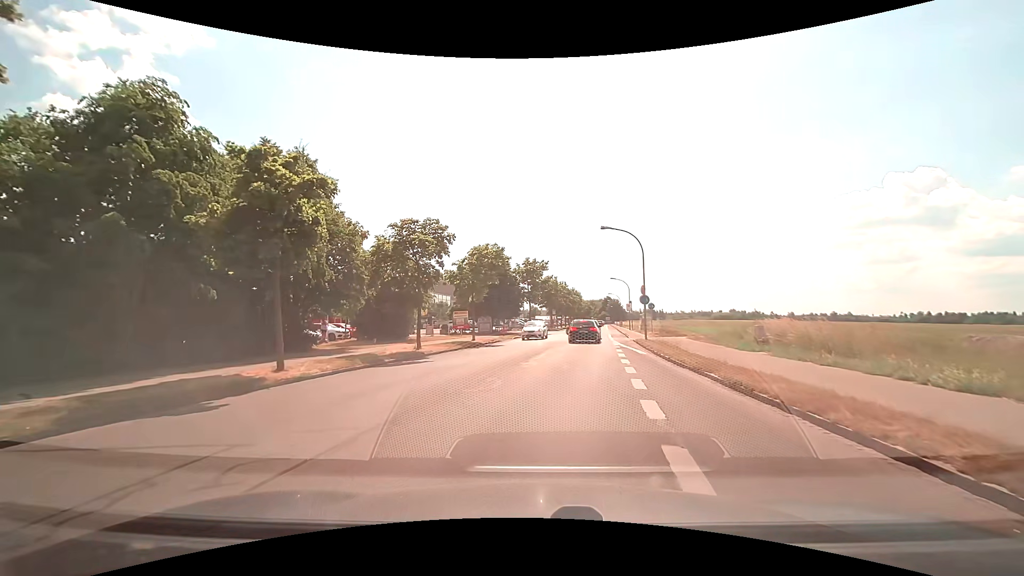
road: tertiary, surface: asphalt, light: Day
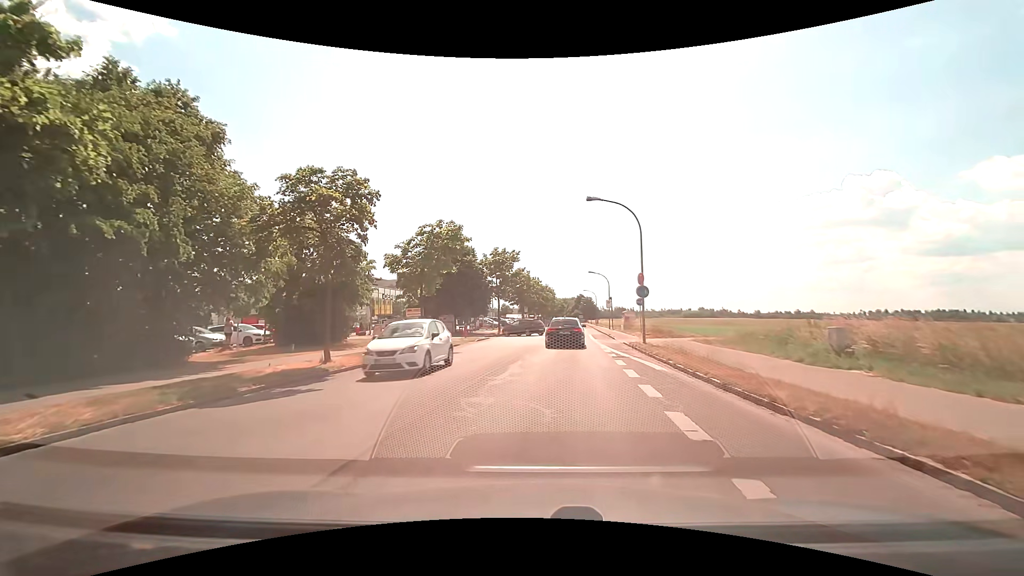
(+0.2, +7.3) m; +3°
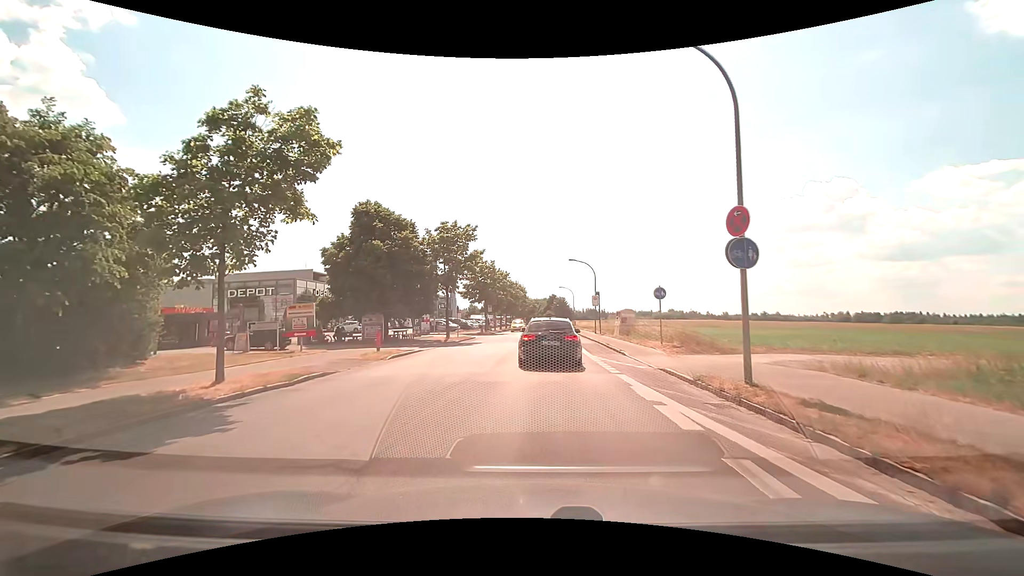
(+0.6, +14.3) m; +3°
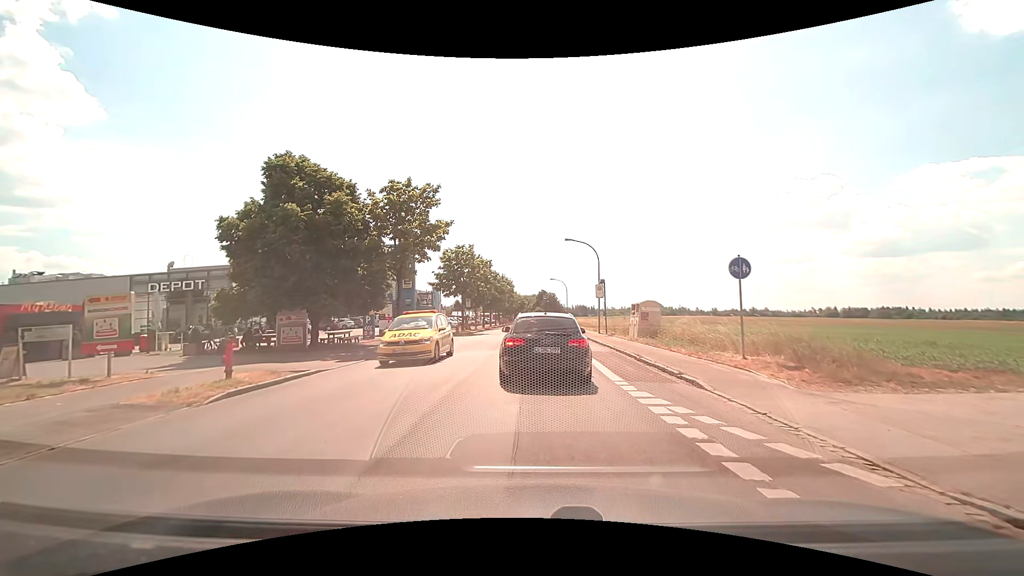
(+0.2, +10.3) m; +1°
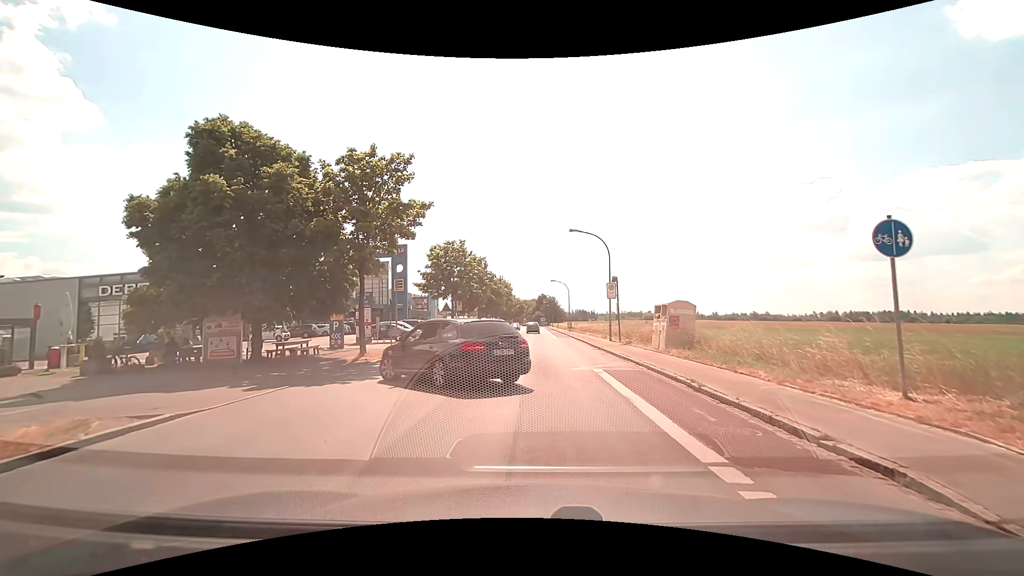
(+0.1, +5.7) m; +1°
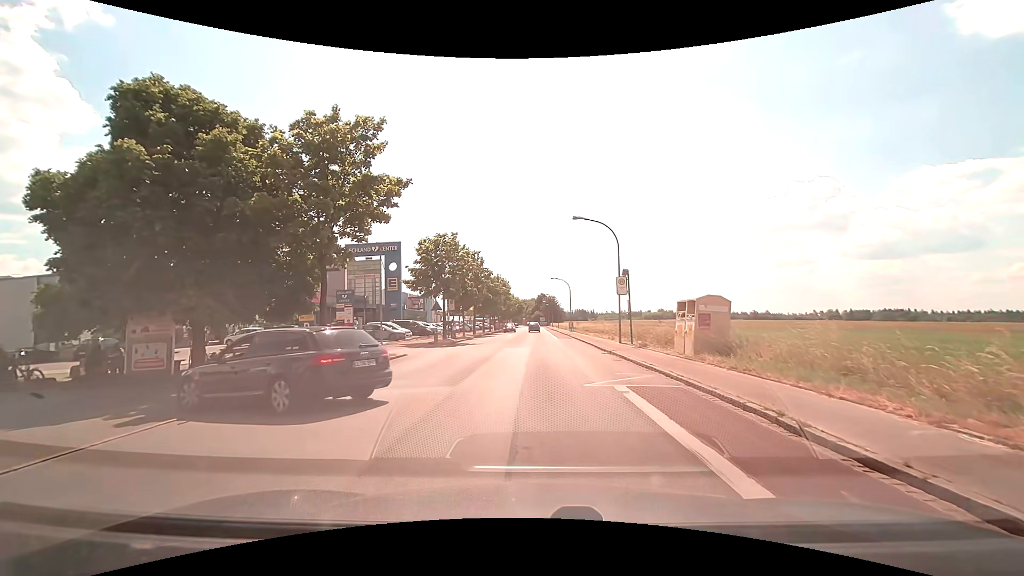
(0.0, +4.0) m; 0°
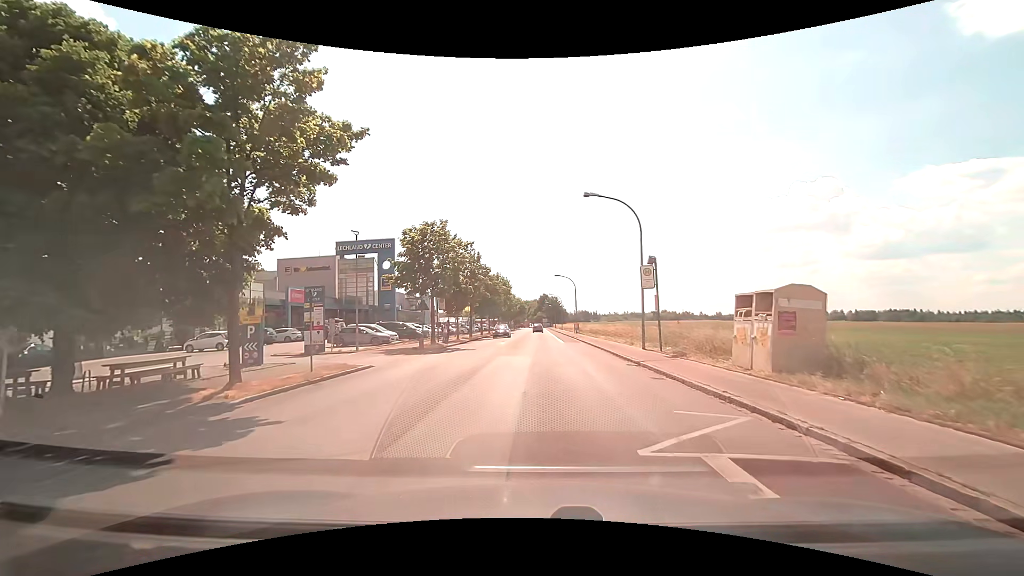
(0.0, +5.6) m; -1°
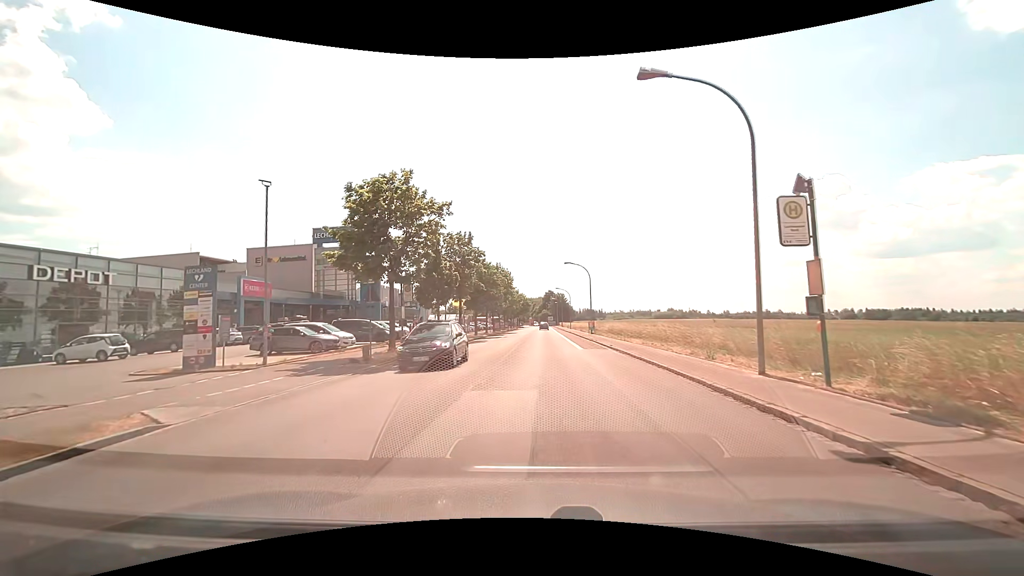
(+0.1, +11.4) m; 0°
(0, +10) (0, +20) (0, +30) (0, +40) (0, +50) (+1, +60) (+1, +70) (+1, +80) (+1, +90) (+1, +100) m
